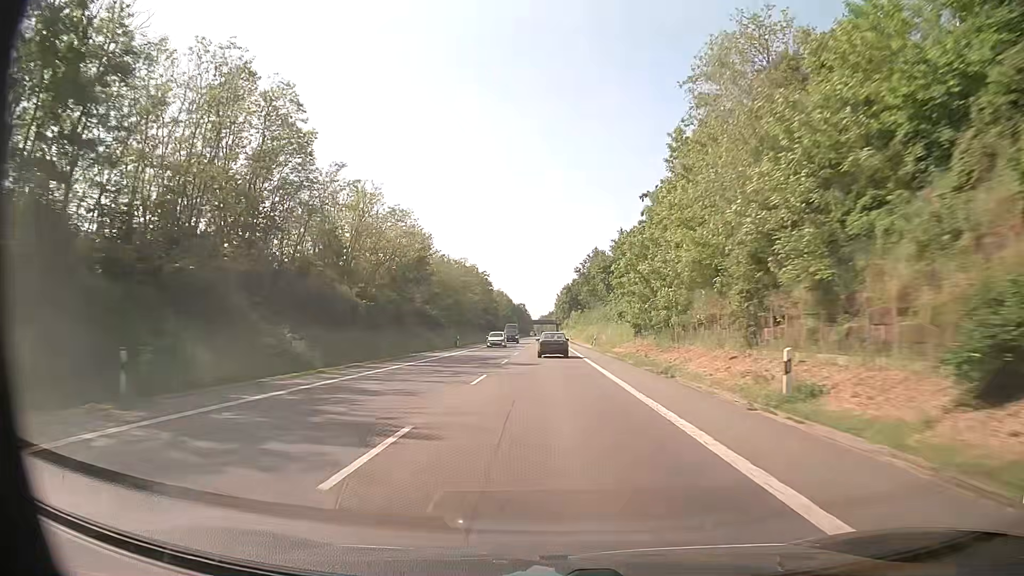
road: primary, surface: asphalt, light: Day
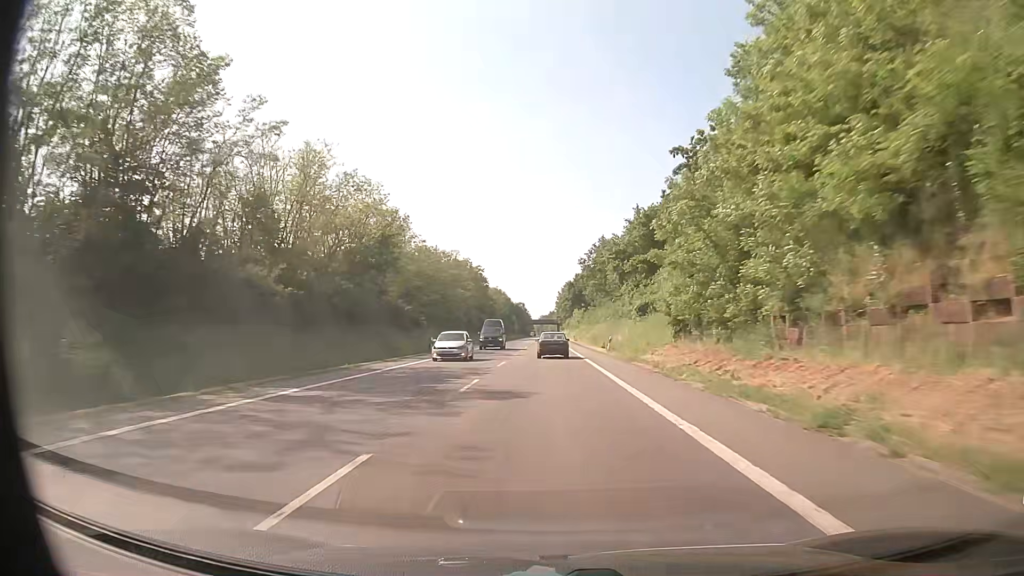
(0.0, +14.2) m; 0°
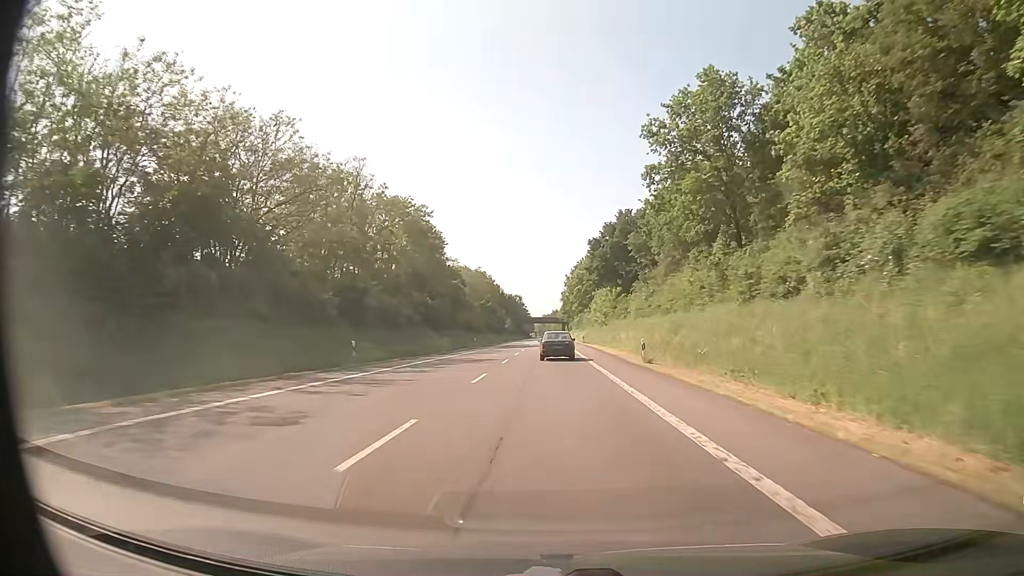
(-0.3, +68.6) m; 0°
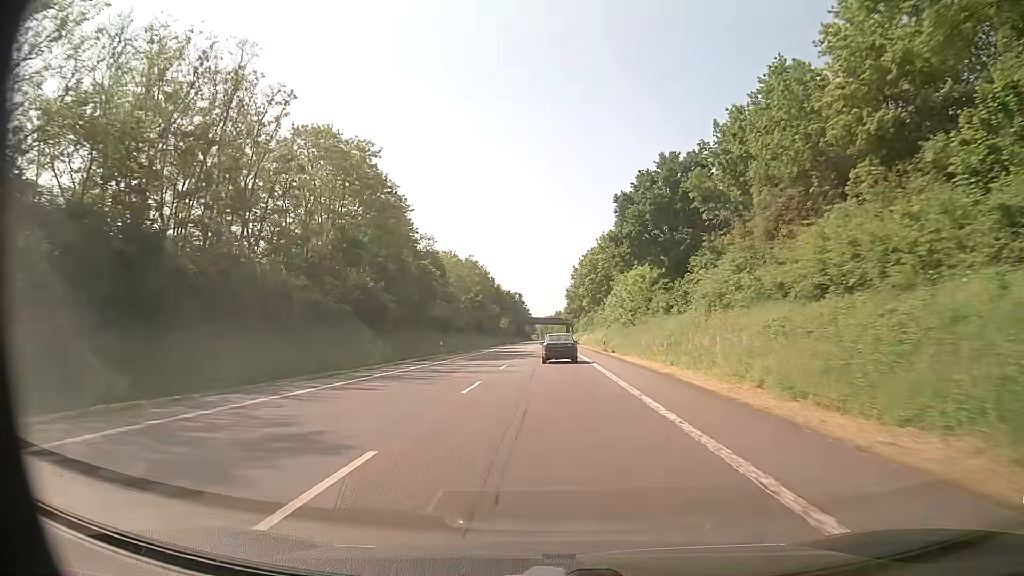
(0.0, +26.6) m; 0°
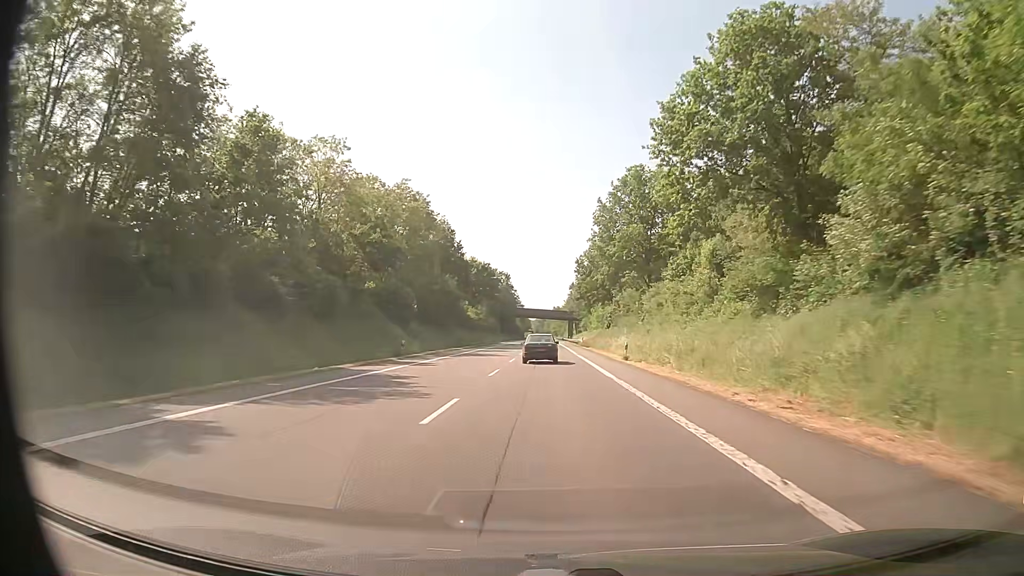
(+0.1, +65.2) m; 0°
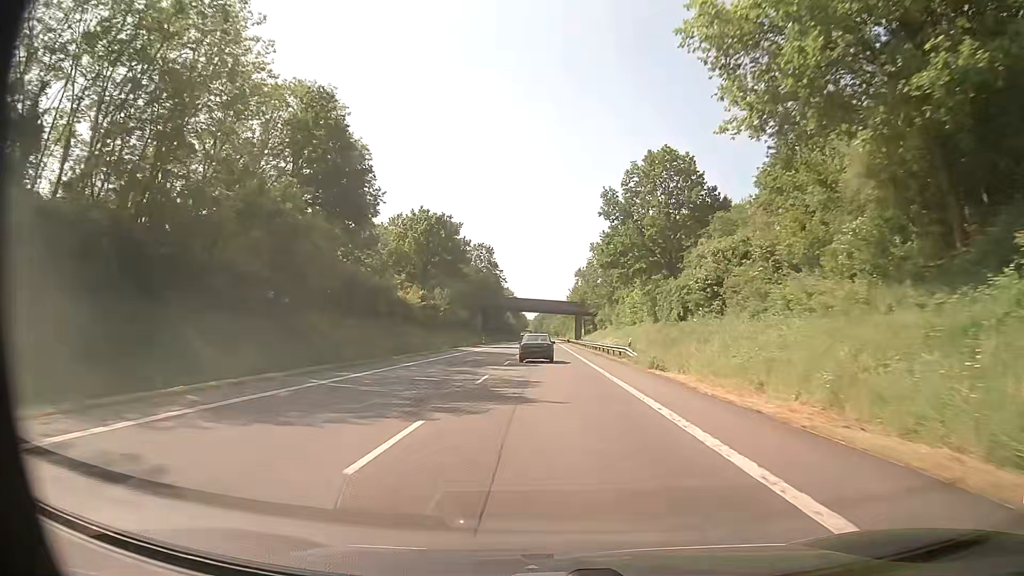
(0.0, +51.5) m; 0°
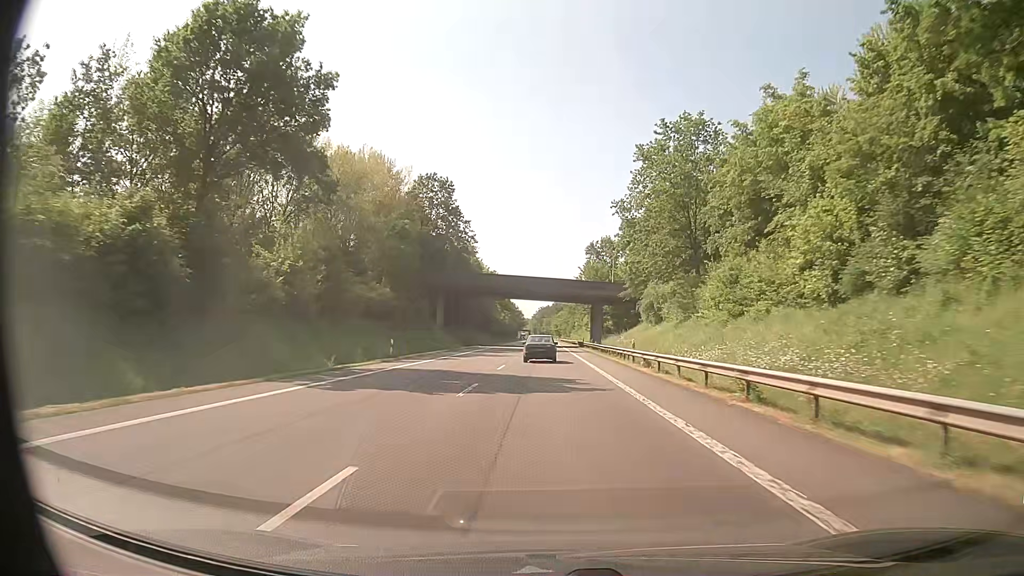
(0.0, +51.3) m; 0°
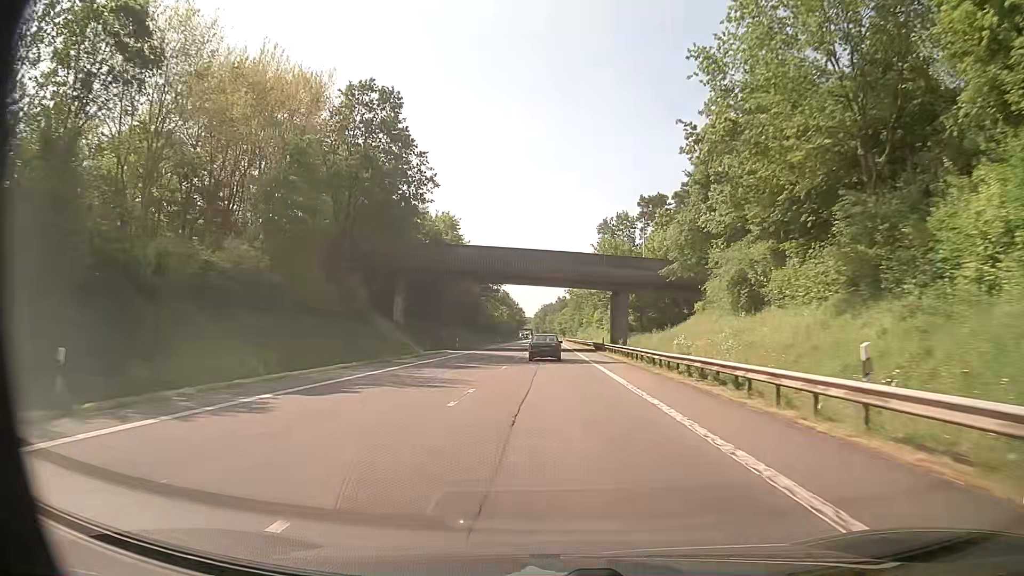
(-0.1, +26.0) m; 0°
(0, +10) (0, +20) (0, +30) (0, +40) (0, +50) (0, +60) (0, +70) (0, +80) (0, +90) (0, +100) m
